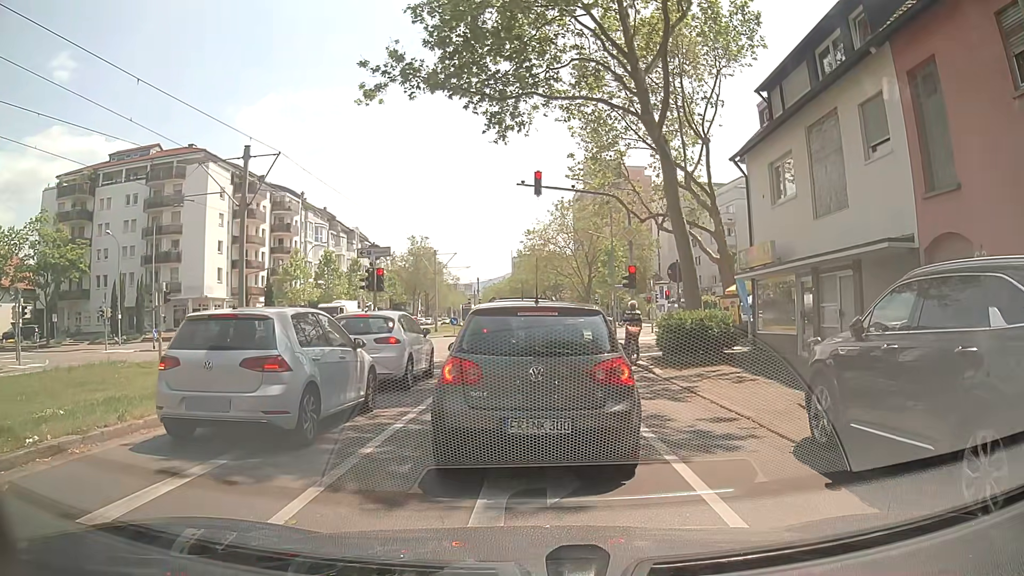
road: tertiary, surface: asphalt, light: Day
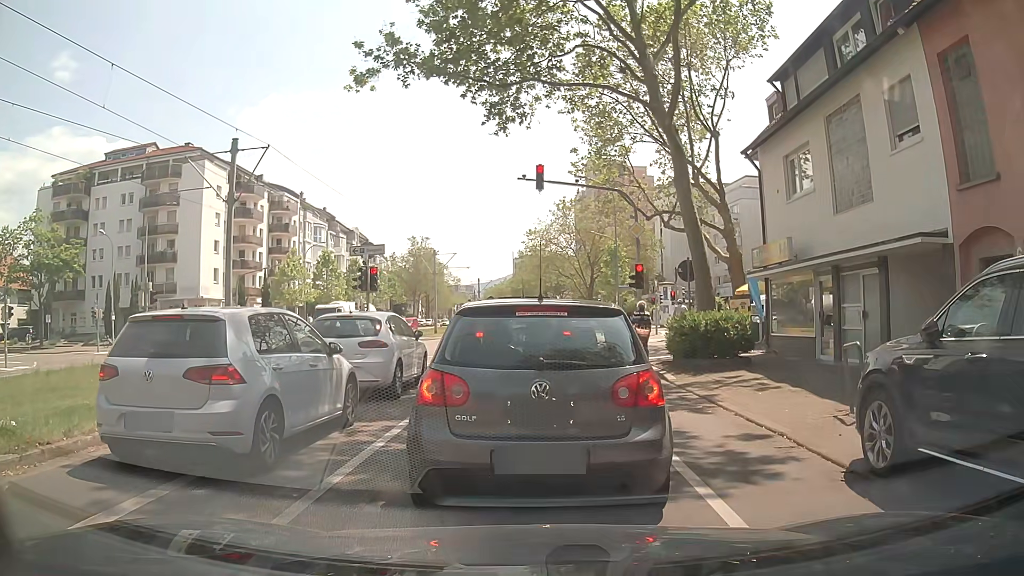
(0.0, +1.1) m; 0°
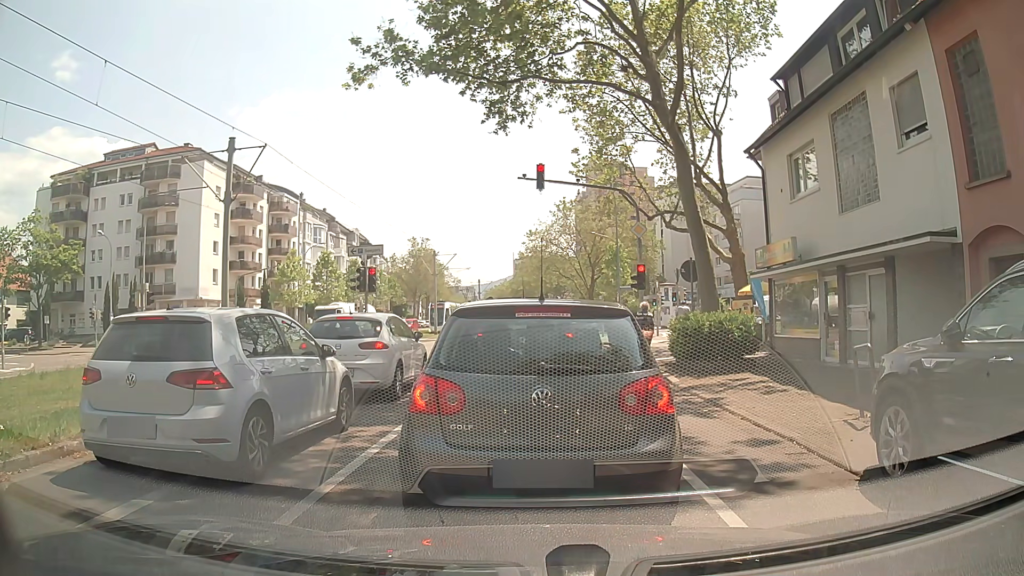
(0.0, +0.4) m; 0°
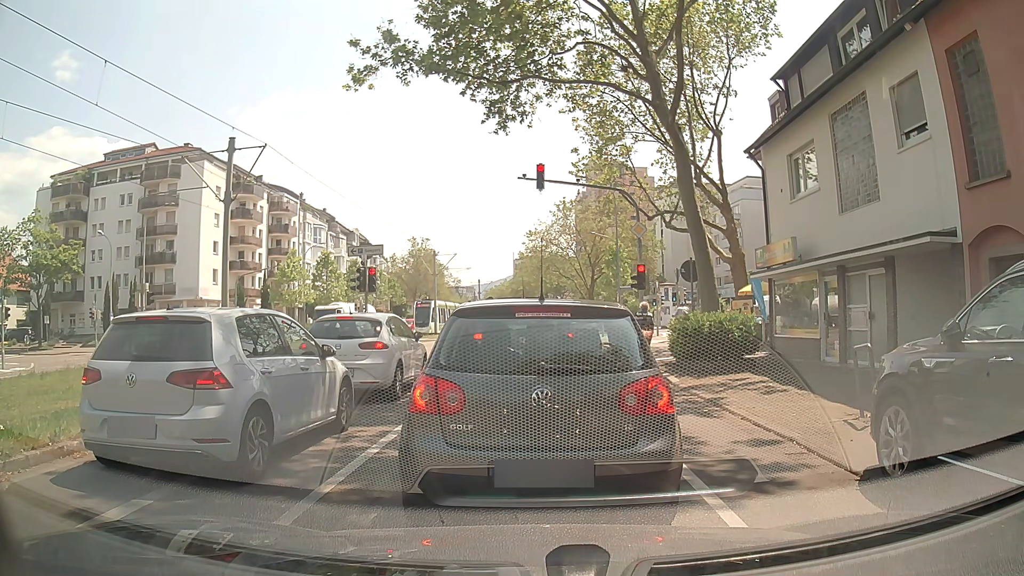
(0.0, 0.0) m; 0°
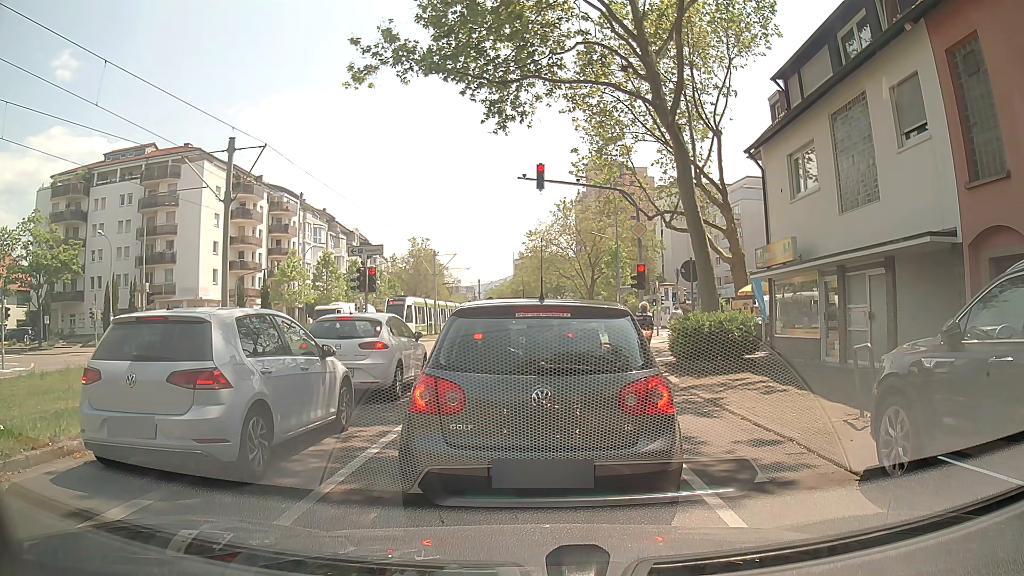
(0.0, 0.0) m; 0°
